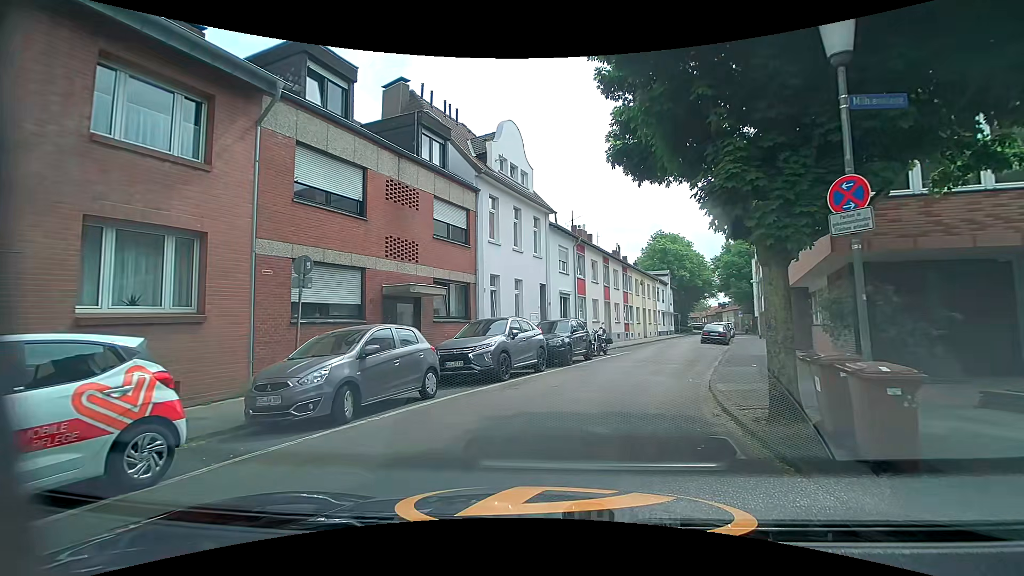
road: residential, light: Day
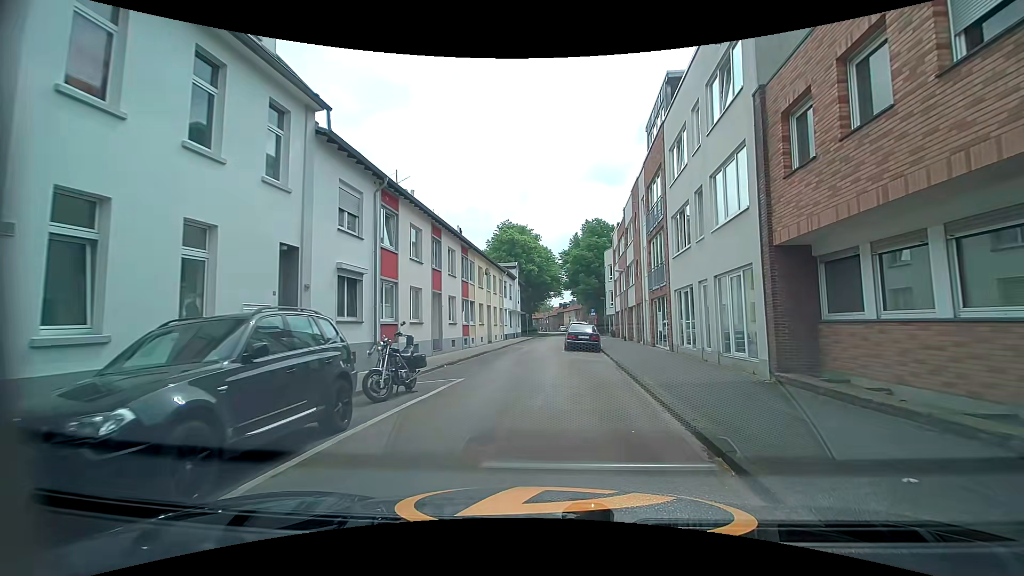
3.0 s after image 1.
(+1.4, +12.8) m; +18°
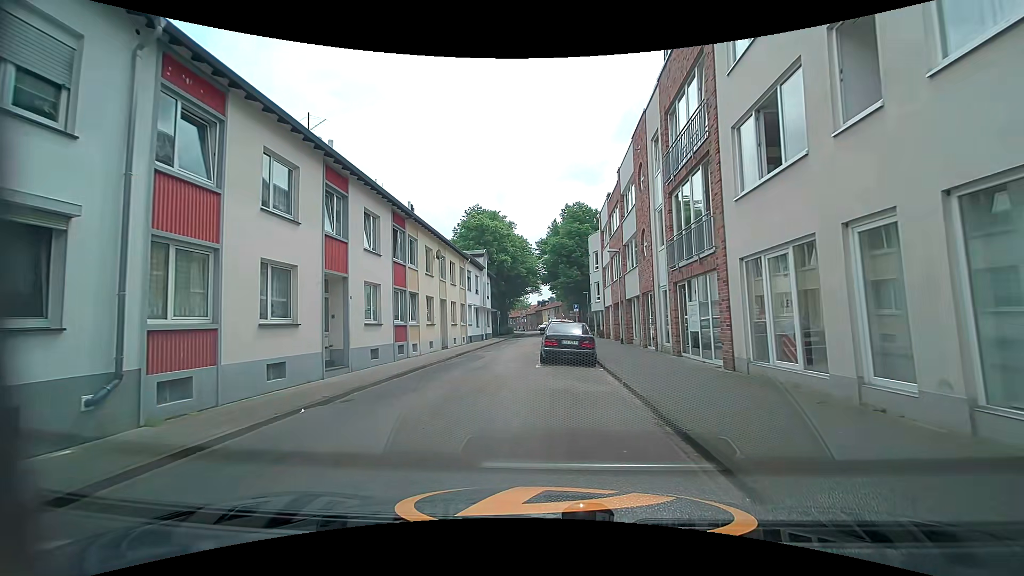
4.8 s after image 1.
(+0.1, +9.2) m; +1°
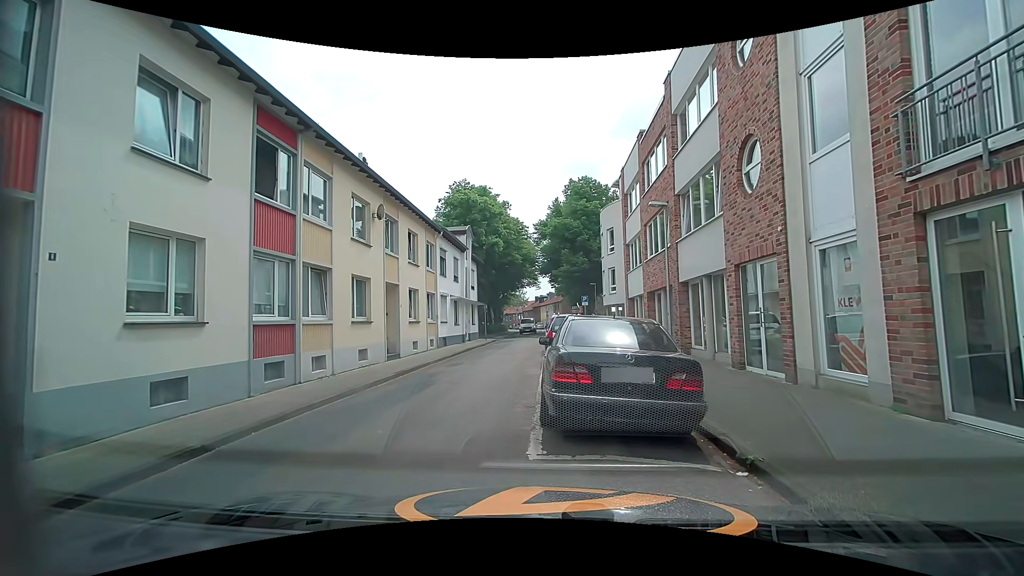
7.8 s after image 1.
(-0.1, +9.8) m; +2°
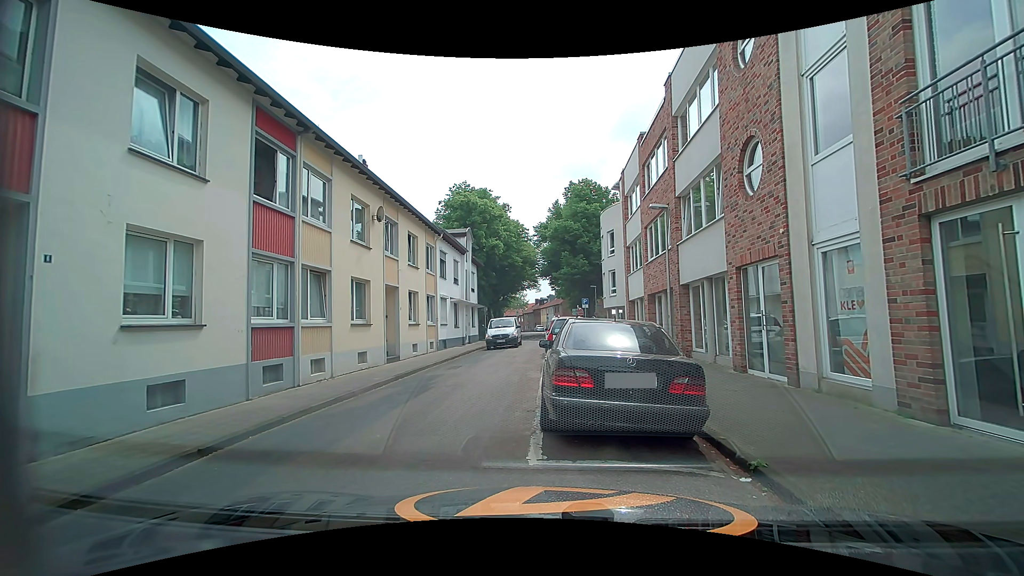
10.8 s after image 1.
(0.0, +0.2) m; 0°
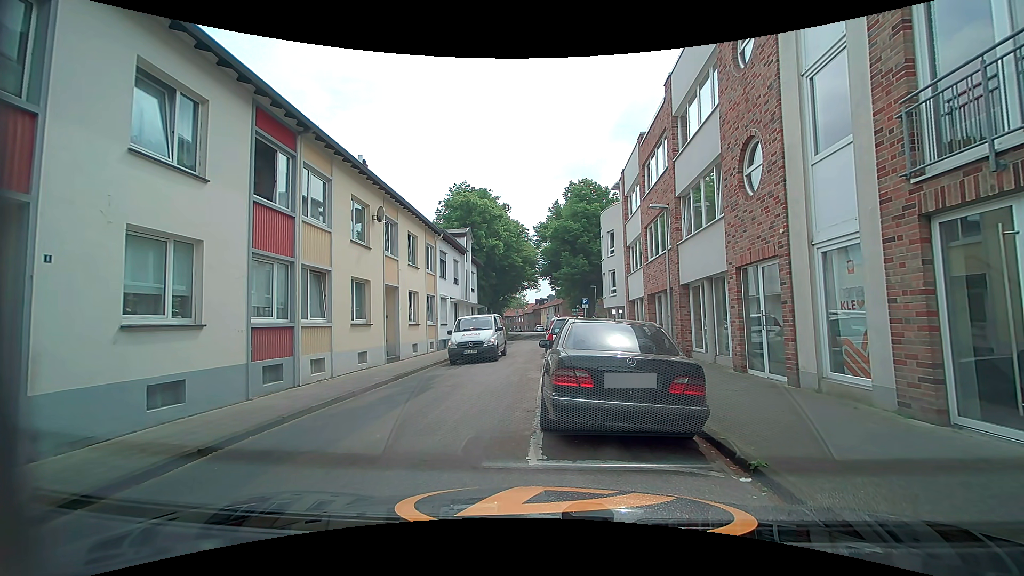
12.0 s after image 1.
(0.0, 0.0) m; 0°
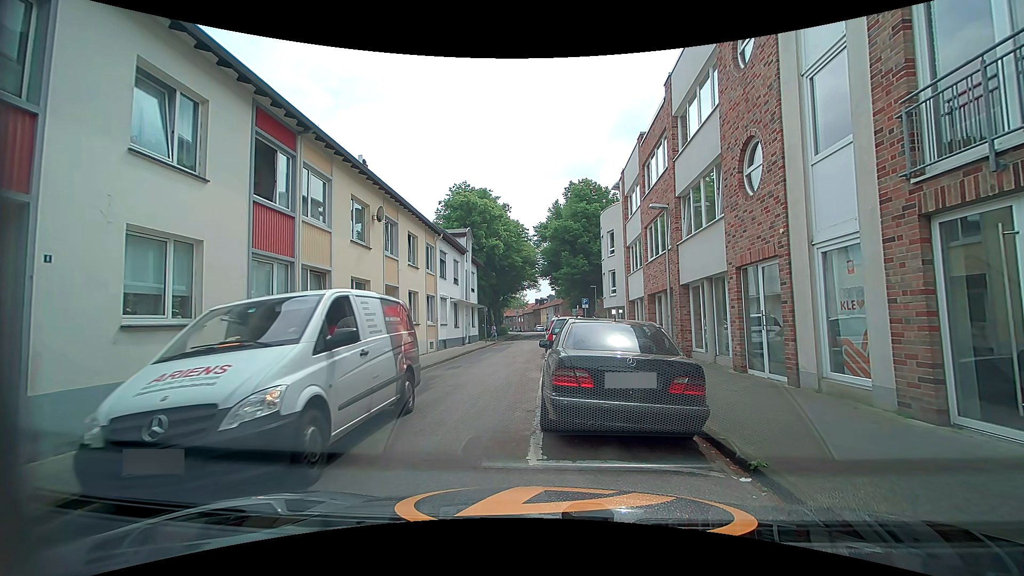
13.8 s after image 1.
(0.0, 0.0) m; 0°
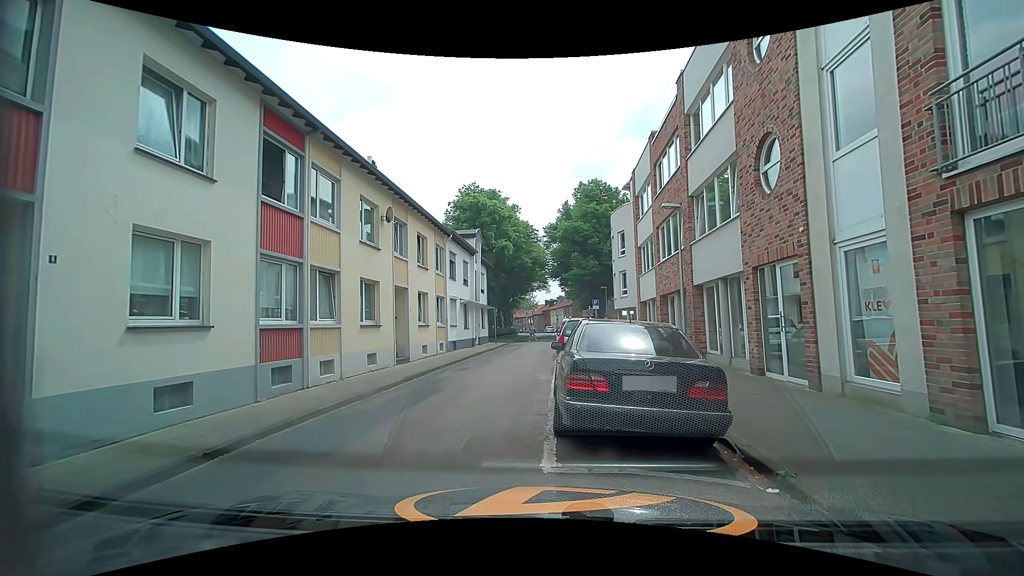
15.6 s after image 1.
(0.0, +0.2) m; 0°
